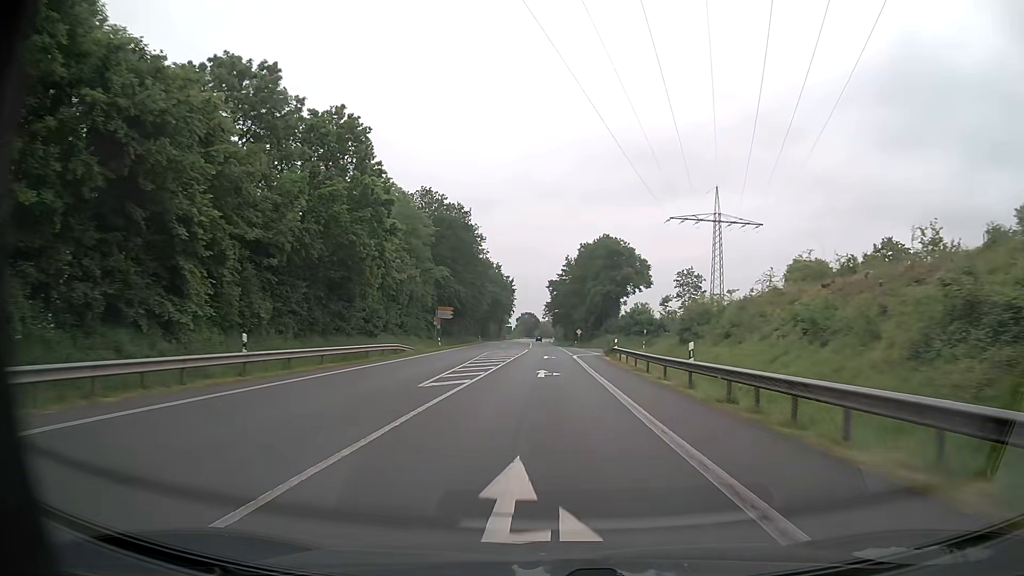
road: primary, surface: asphalt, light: Day
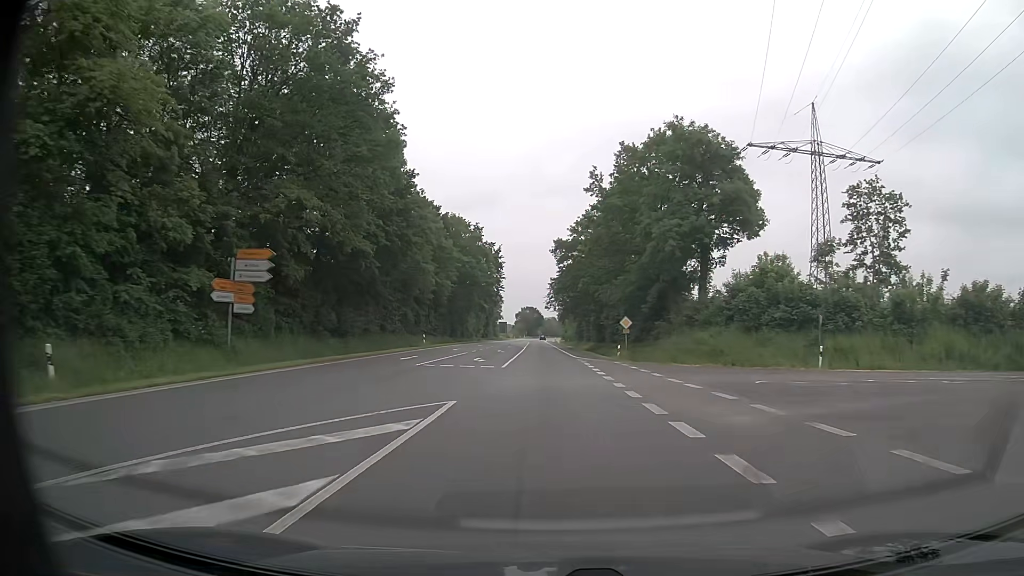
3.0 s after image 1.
(+0.1, +56.5) m; 0°
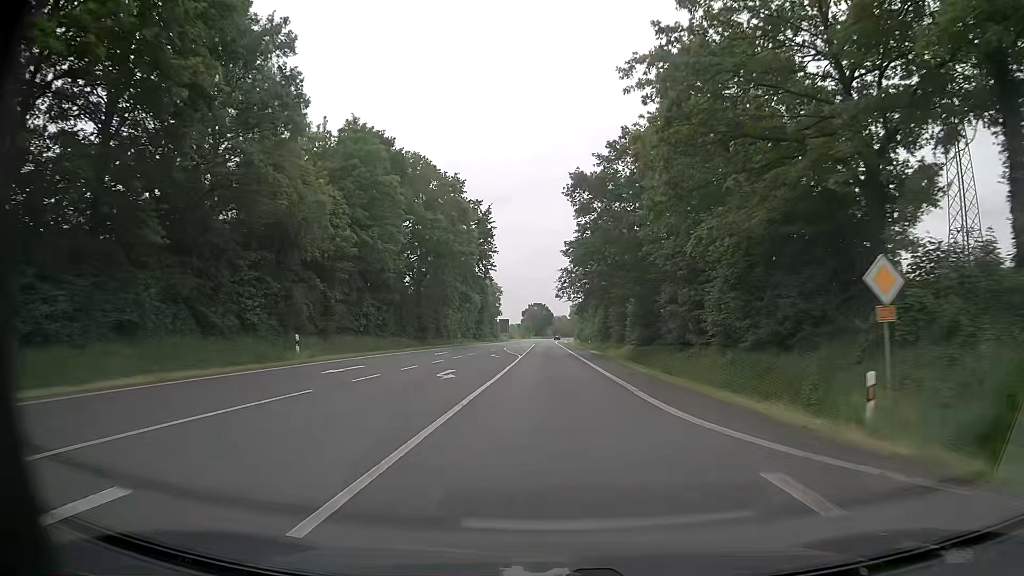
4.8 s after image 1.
(-0.3, +33.9) m; -1°
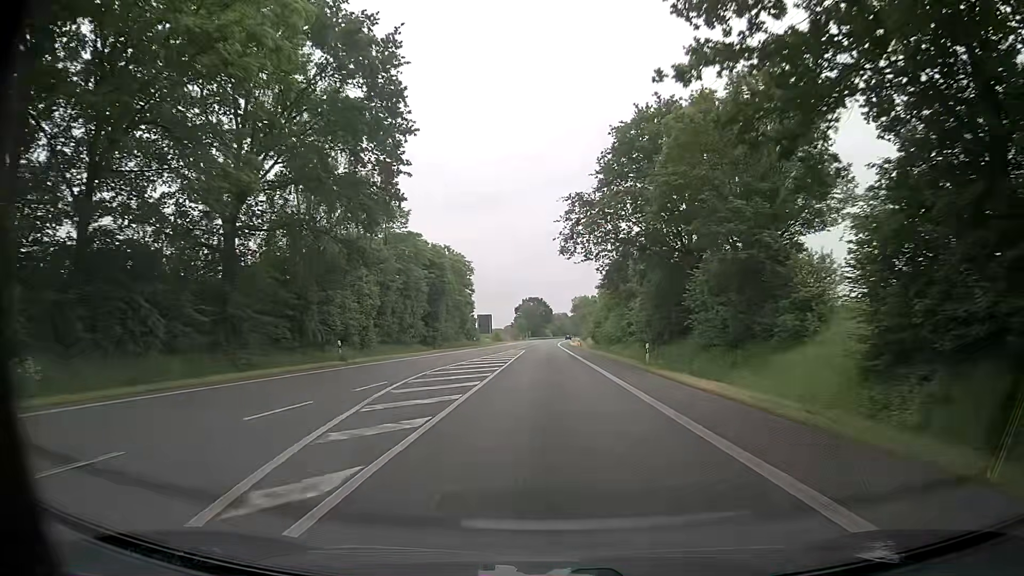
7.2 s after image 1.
(-0.1, +45.2) m; 0°
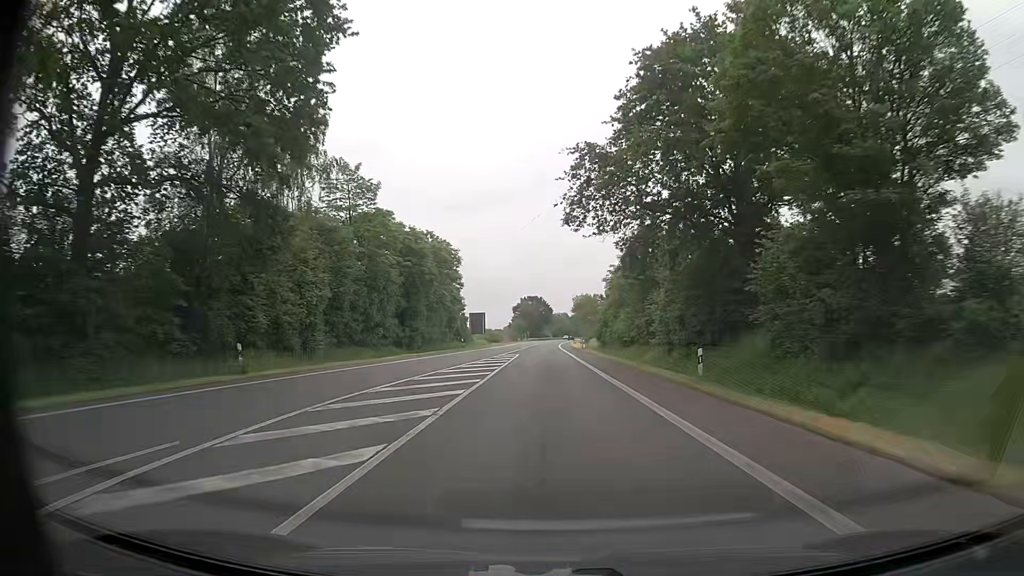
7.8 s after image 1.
(0.0, +11.3) m; 0°
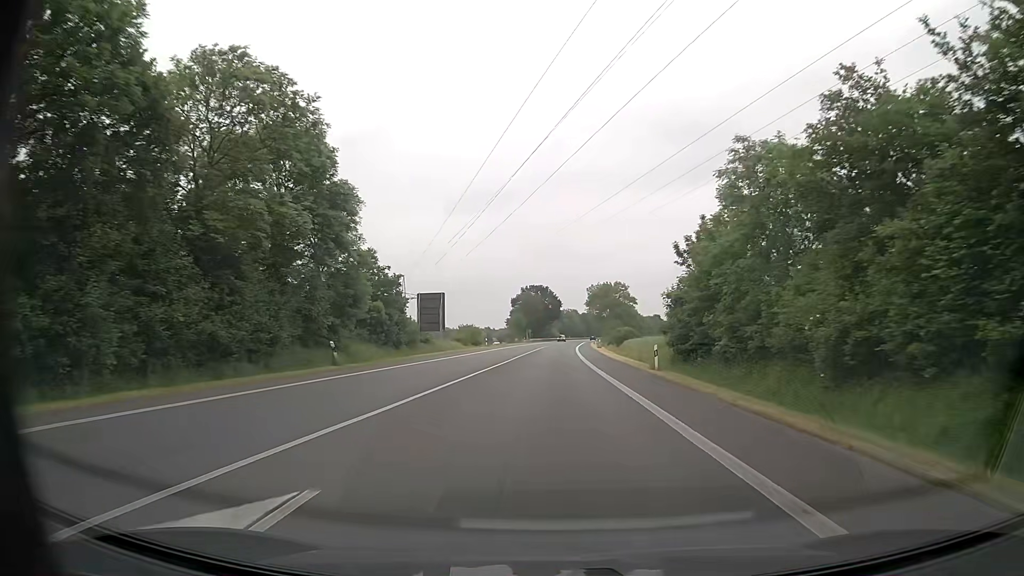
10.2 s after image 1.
(-0.1, +45.1) m; 0°
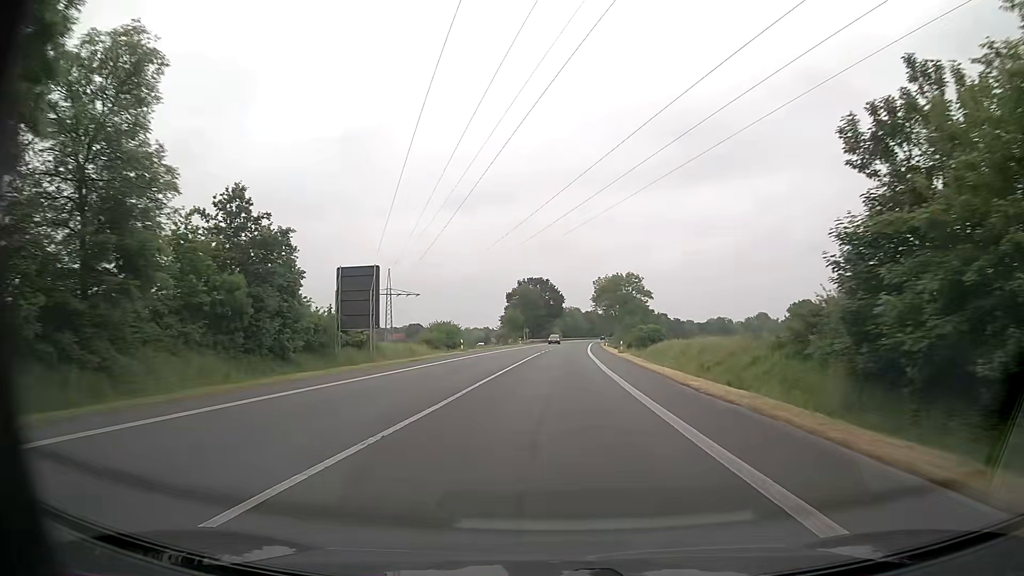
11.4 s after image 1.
(-0.2, +22.5) m; 0°
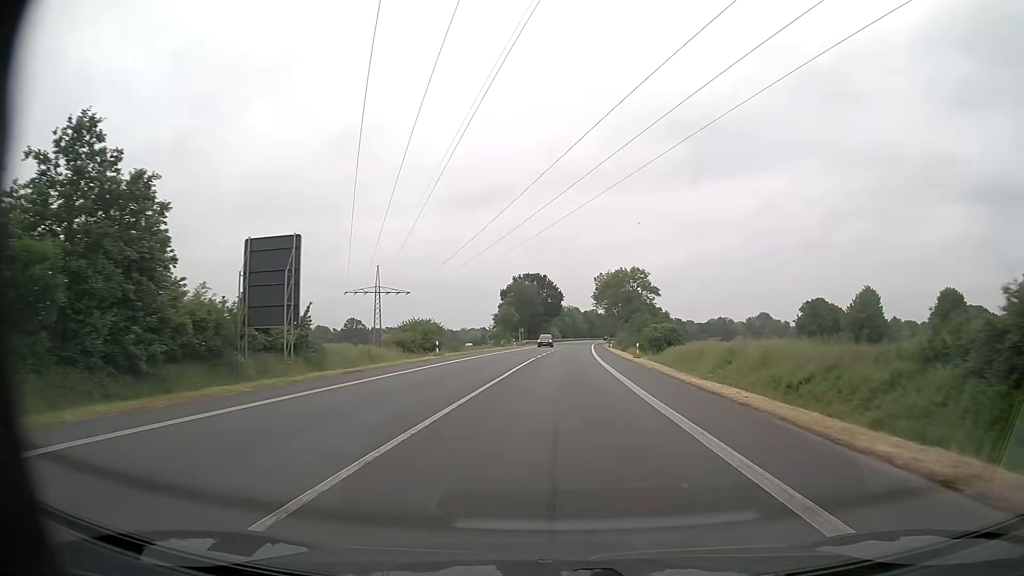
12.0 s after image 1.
(0.0, +11.3) m; 0°
(0, +10) (0, +20) (0, +30) (+1, +40) (+1, +50) (+2, +60) (+2, +70) (+3, +80) (+4, +90) (+4, +100) m
